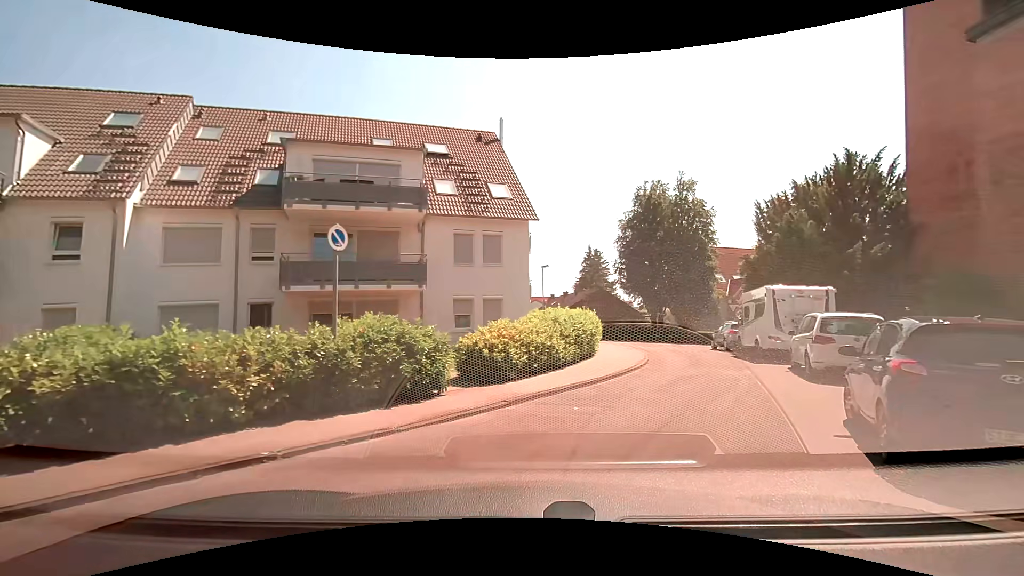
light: Day
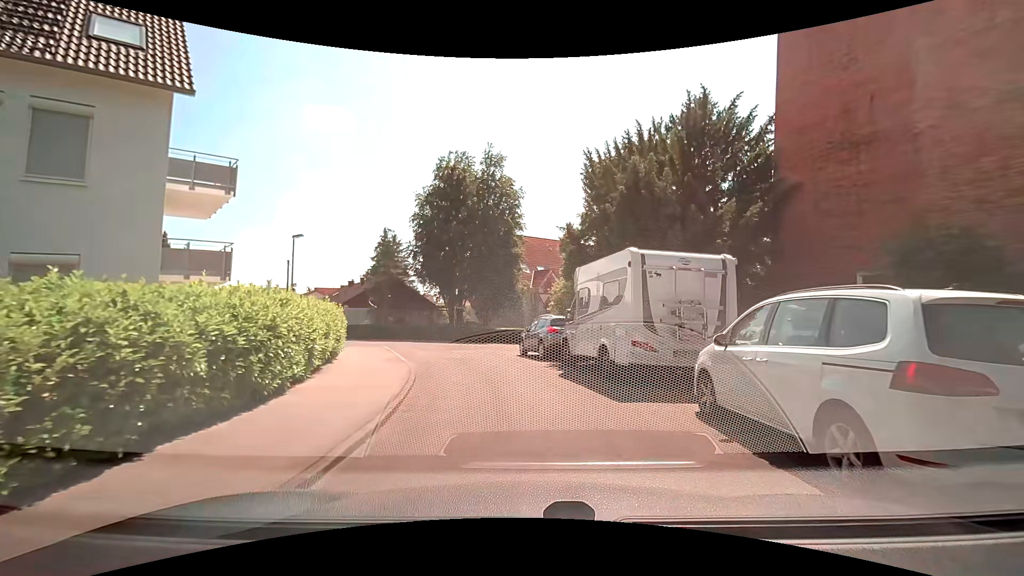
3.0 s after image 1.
(+2.4, +10.6) m; +24°
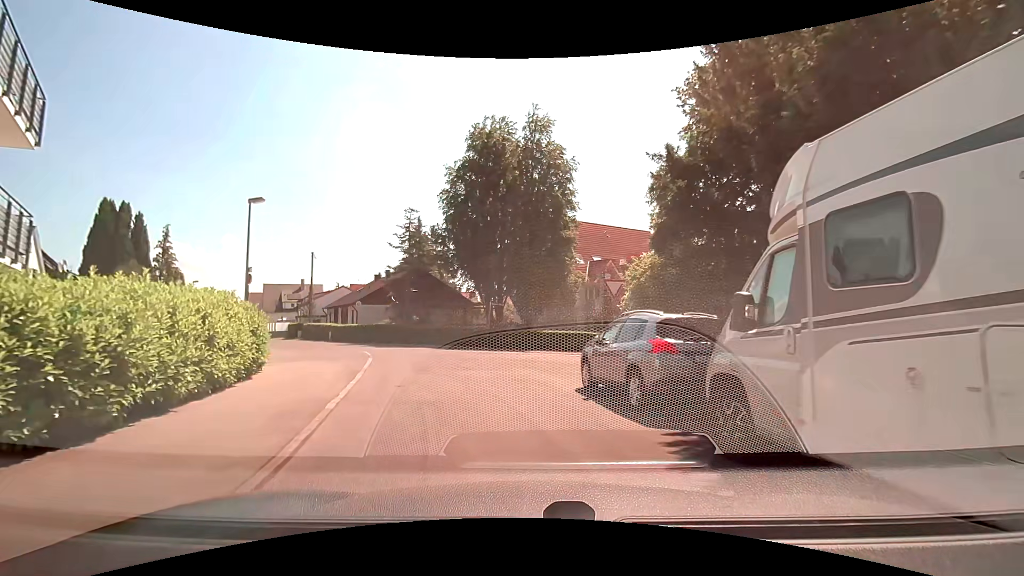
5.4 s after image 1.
(-0.4, +9.4) m; -6°
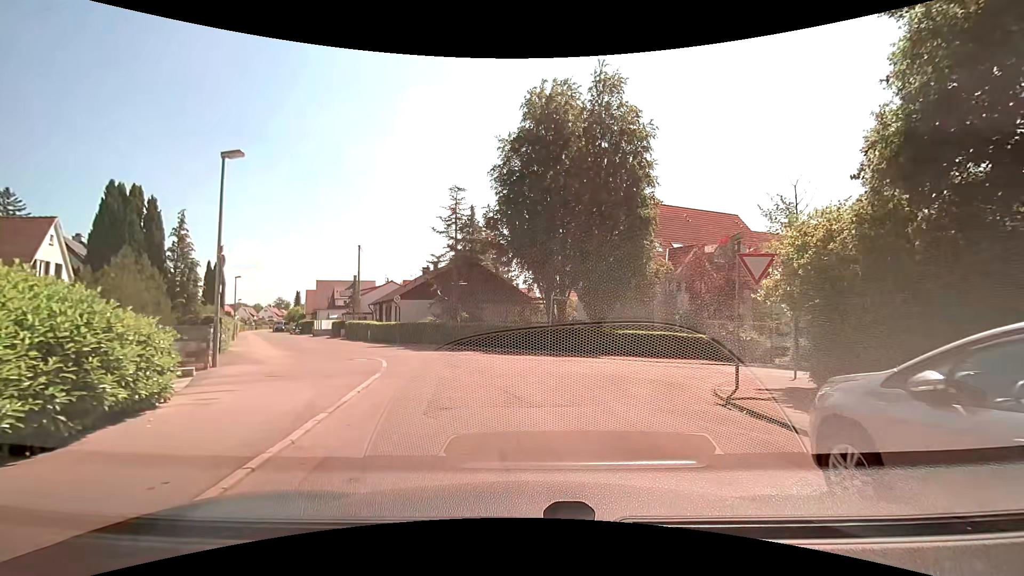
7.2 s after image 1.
(-0.6, +6.2) m; -8°
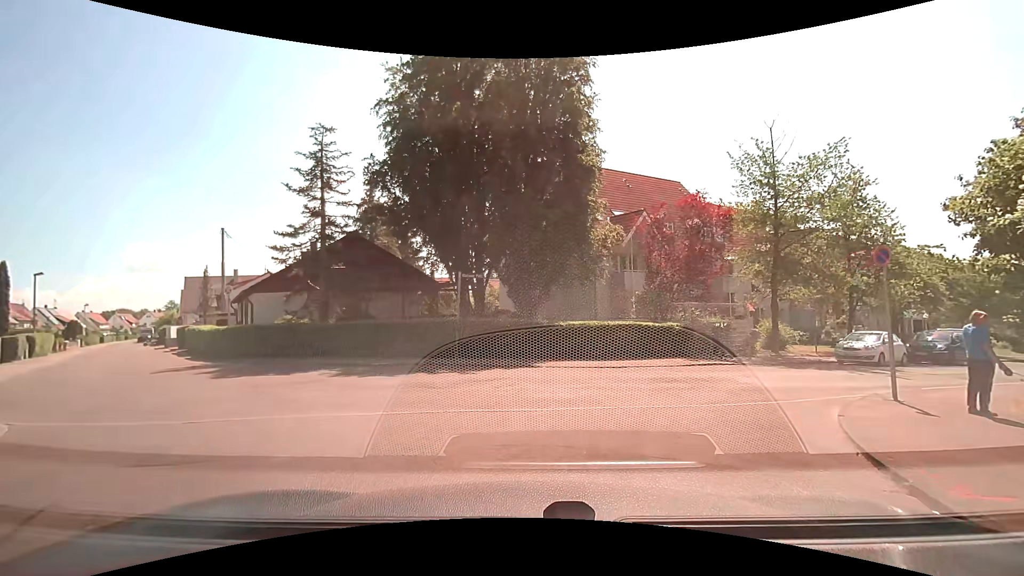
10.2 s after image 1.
(+0.7, +9.1) m; +9°
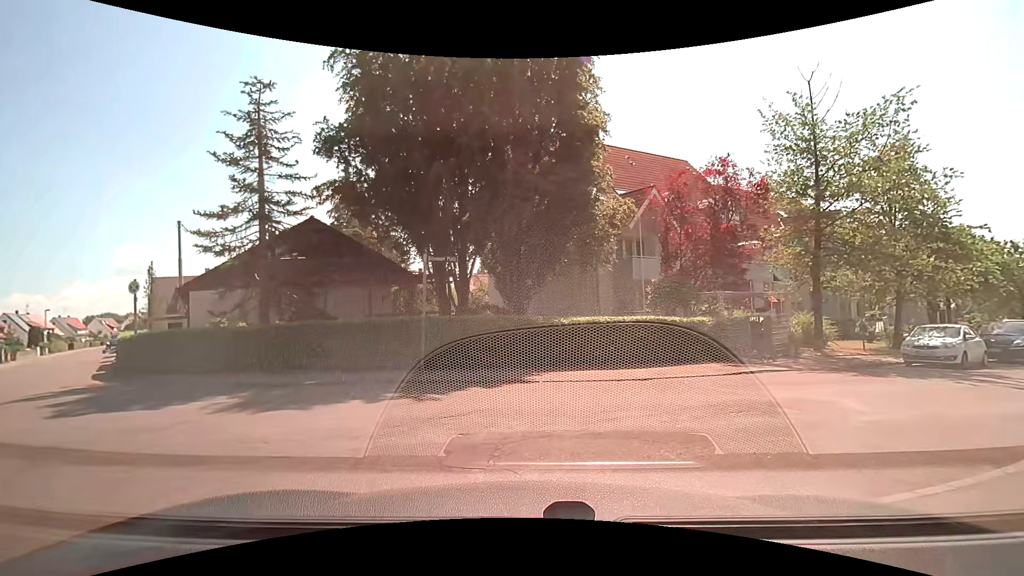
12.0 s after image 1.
(+0.1, +4.3) m; +3°
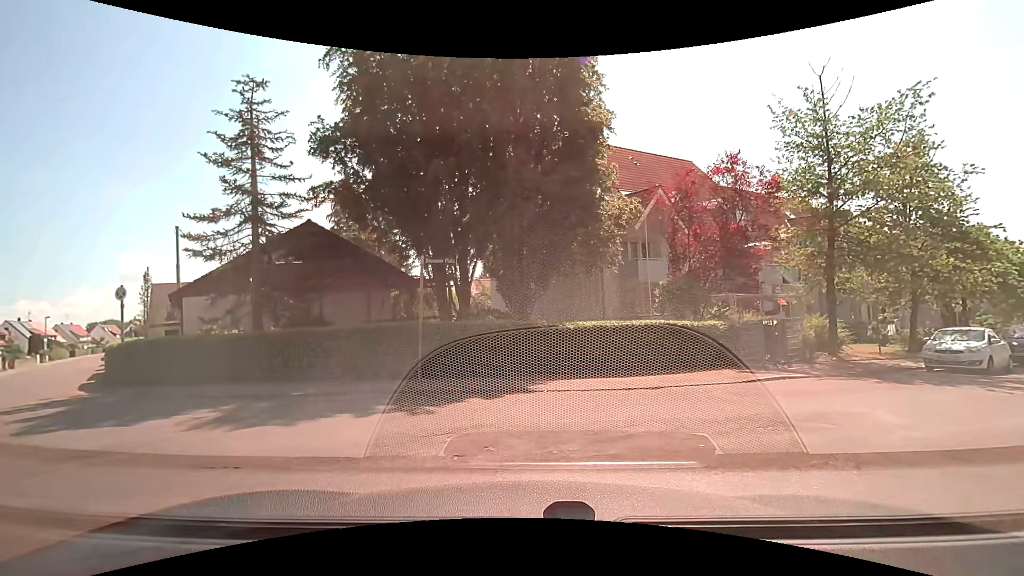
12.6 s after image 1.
(0.0, +0.6) m; 0°
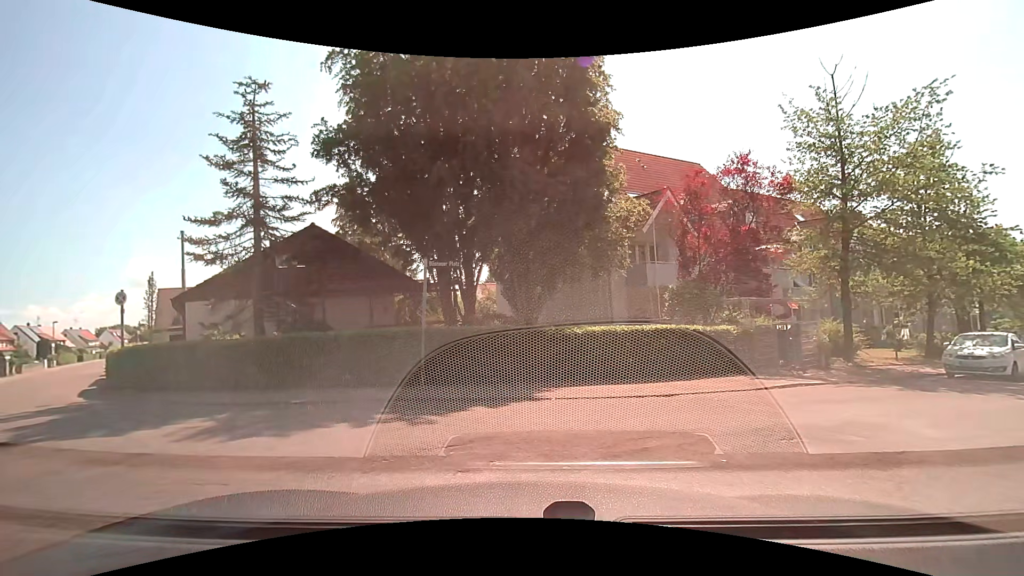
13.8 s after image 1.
(0.0, +0.4) m; 0°
